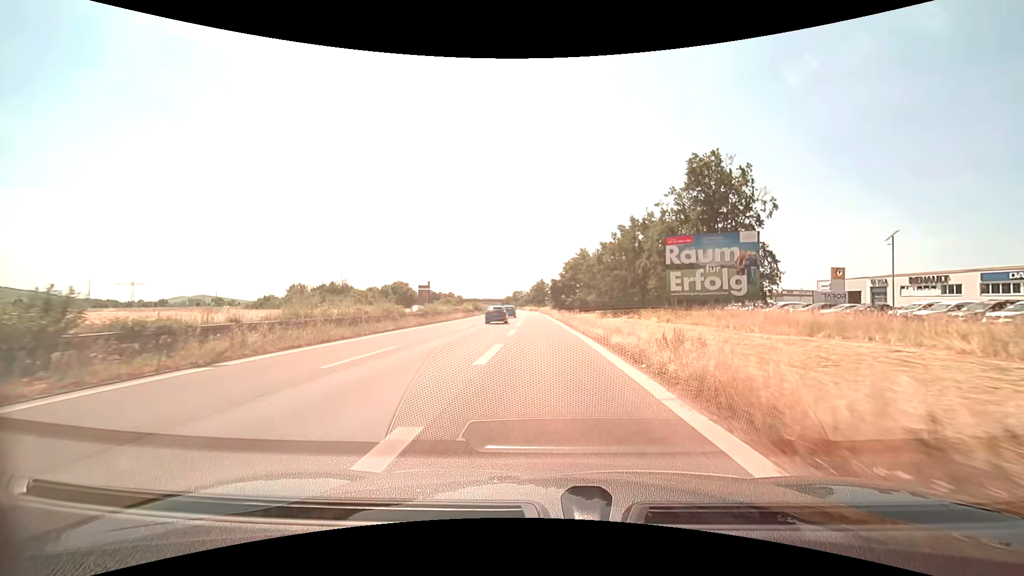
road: trunk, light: Day
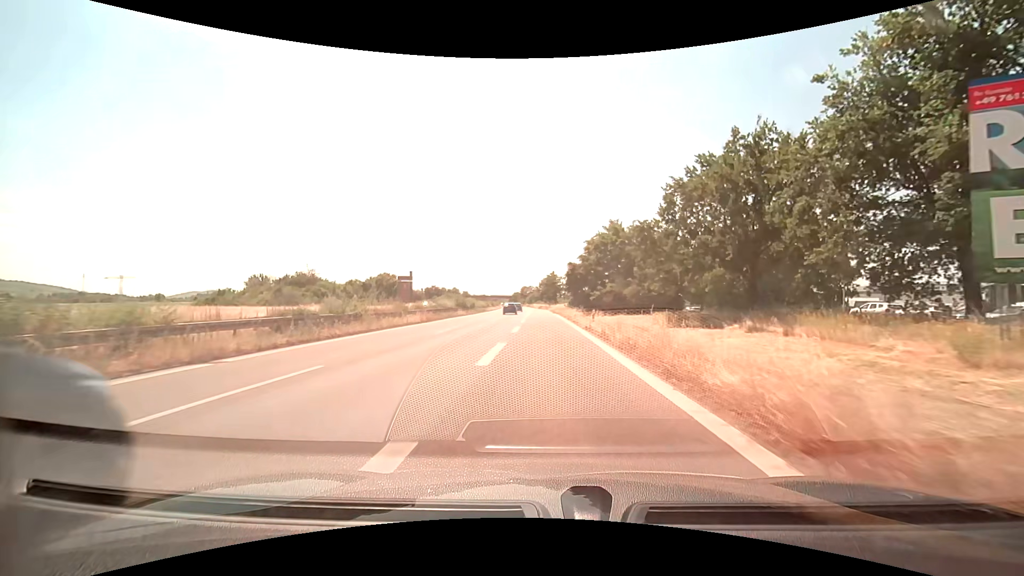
(-0.3, +24.7) m; -1°
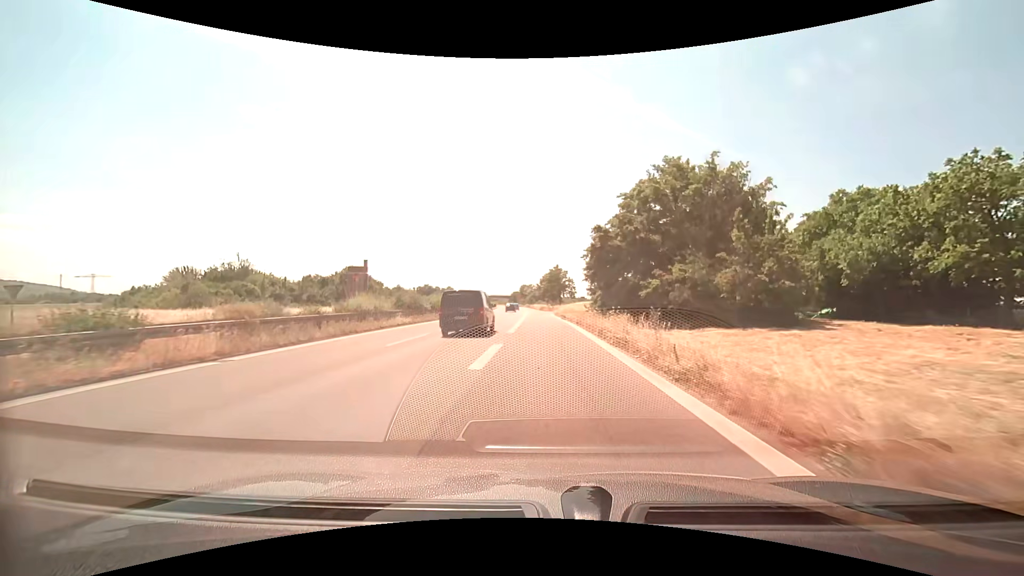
(-0.2, +24.8) m; -1°
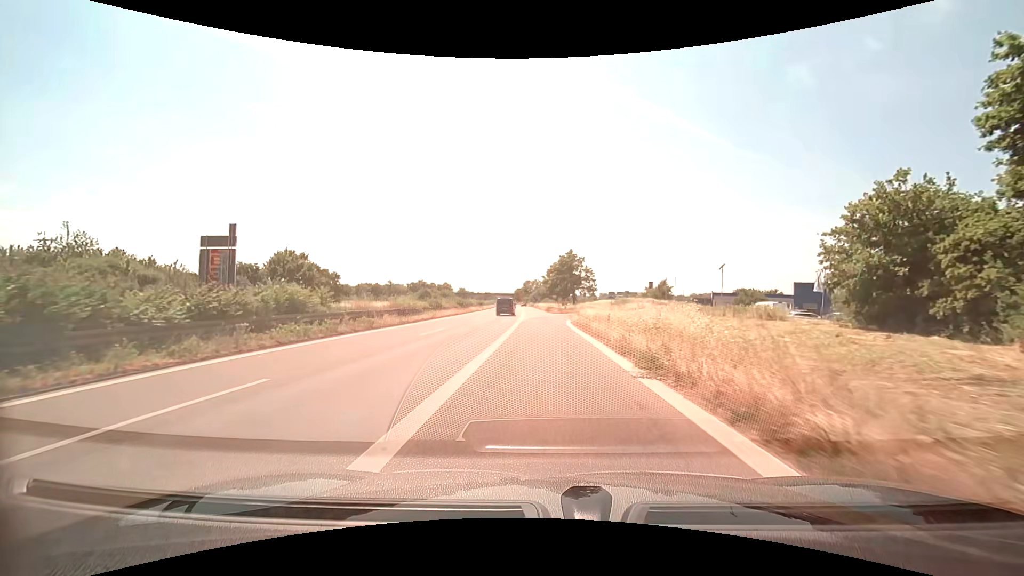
(0.0, +30.9) m; 0°
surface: asphalt
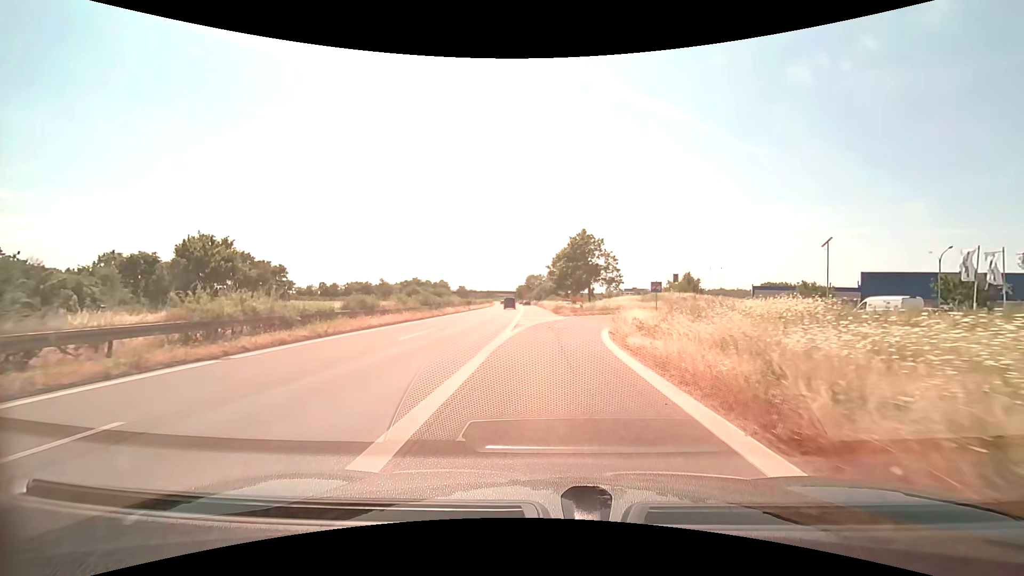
(-0.2, +21.1) m; -1°
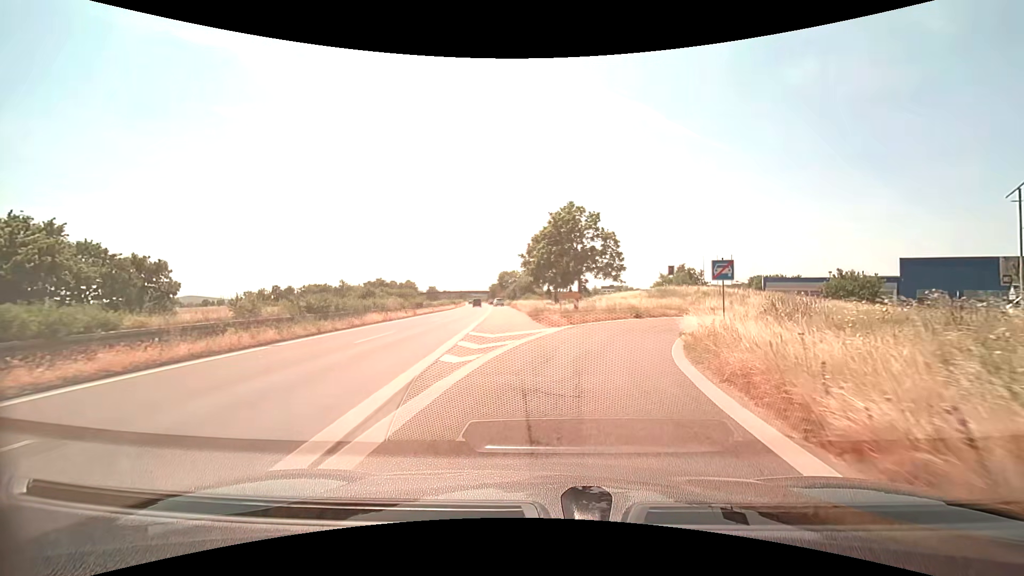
(+0.2, +17.9) m; +3°
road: trunk_link
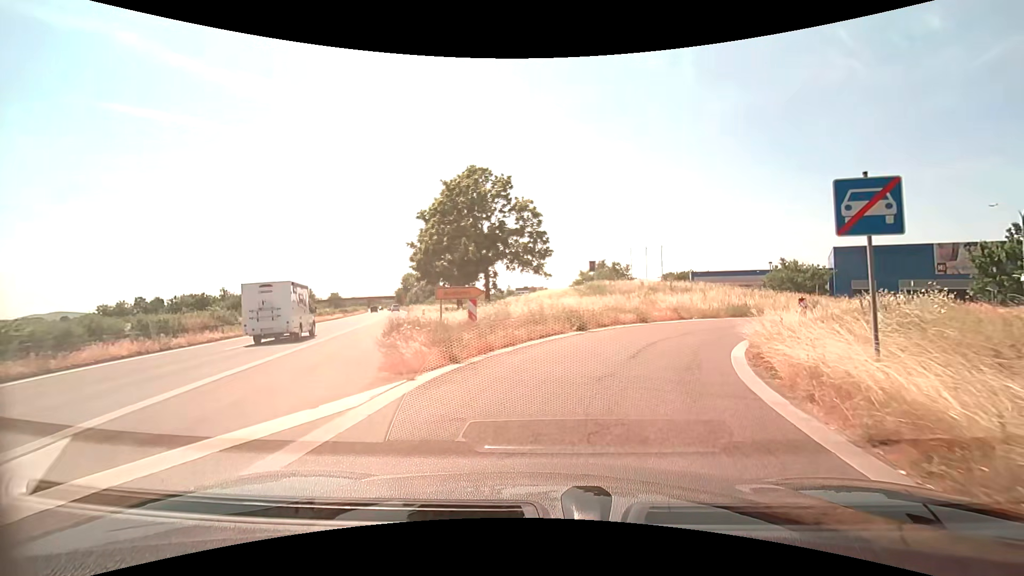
(+1.1, +14.0) m; +9°
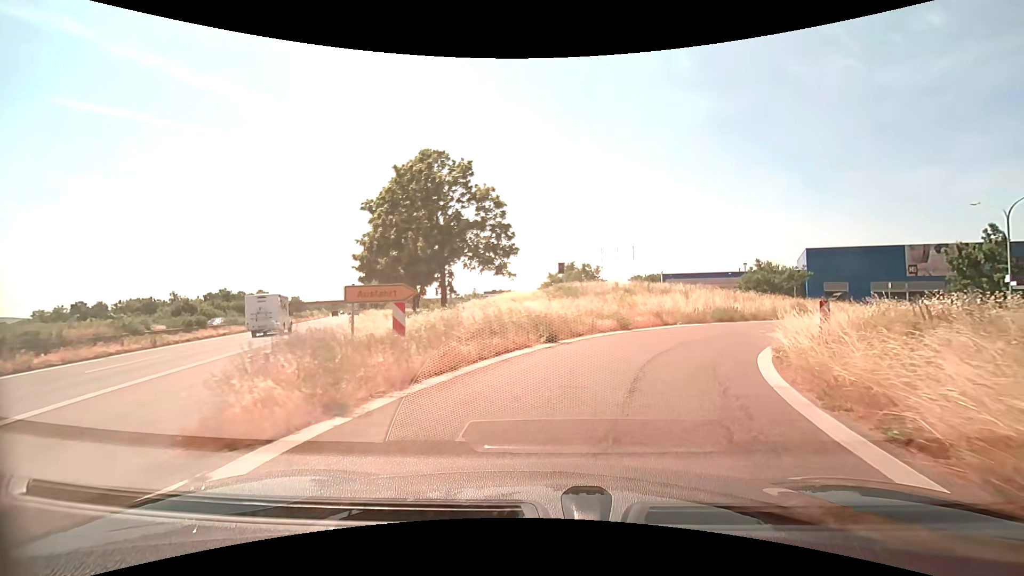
(+0.1, +4.1) m; +4°
(+1, +10) (+5, +19) (+11, +27) (+19, +33) (+28, +37) (+38, +38) (+48, +37) (+58, +34) (+67, +31) (+76, +28) m
